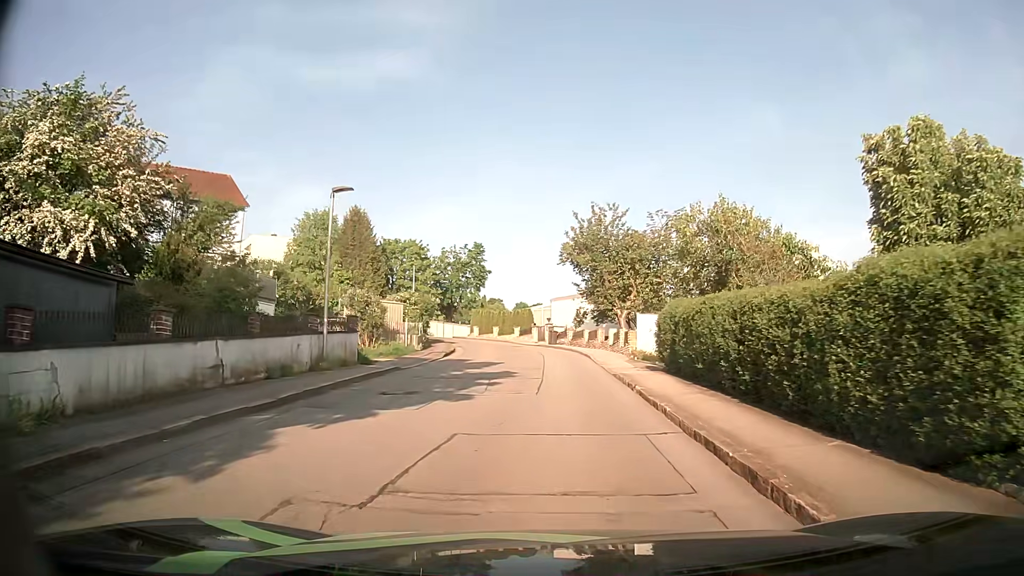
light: Day
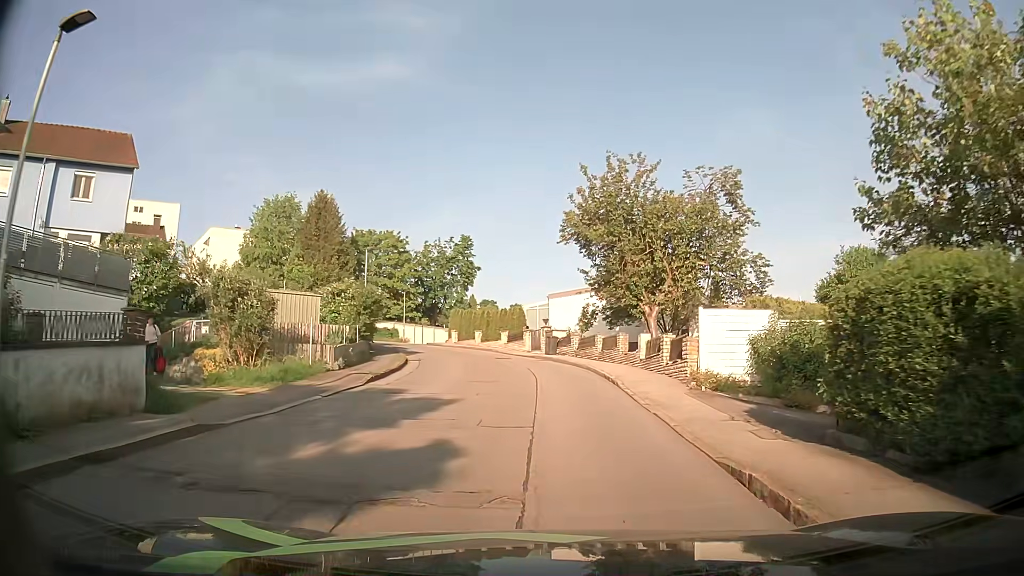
(+0.2, +11.9) m; +2°
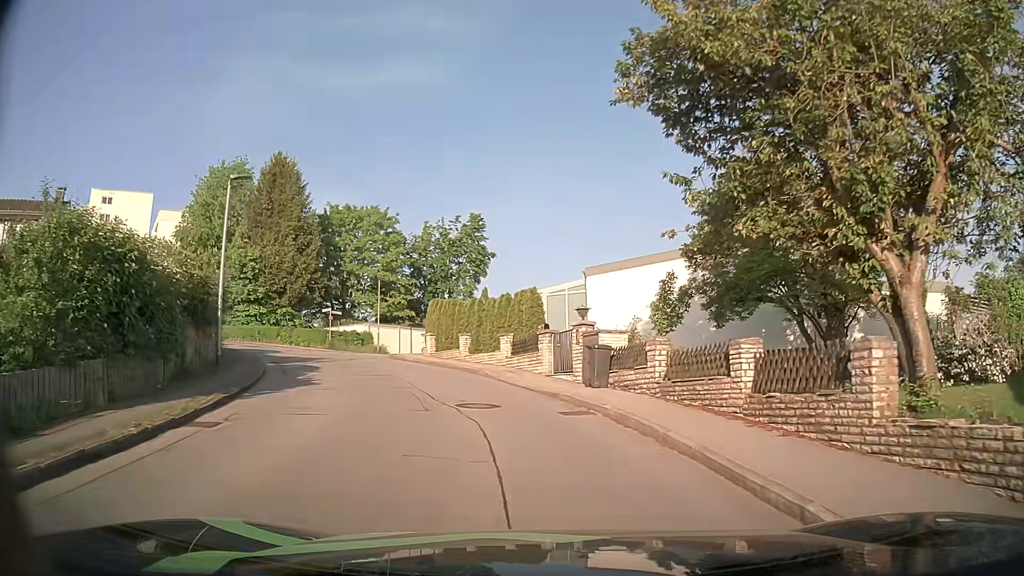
(-0.3, +18.3) m; -3°
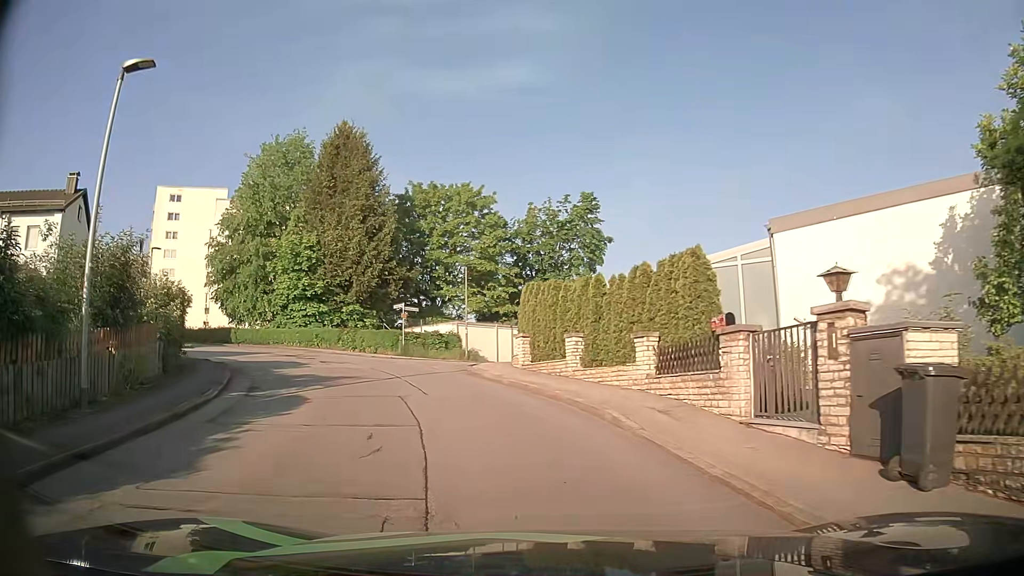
(-0.7, +9.7) m; -10°
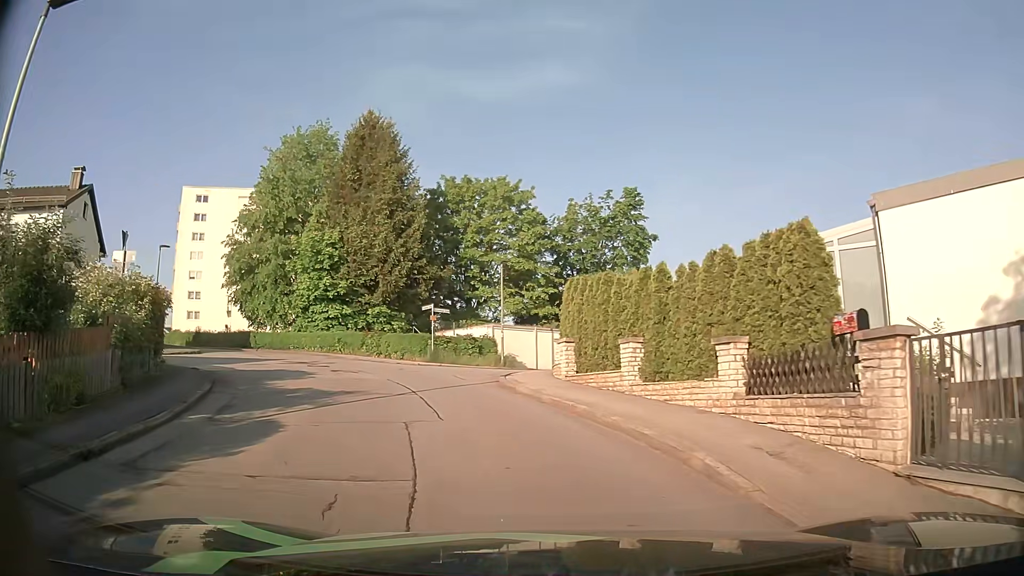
(-0.1, +3.0) m; -3°
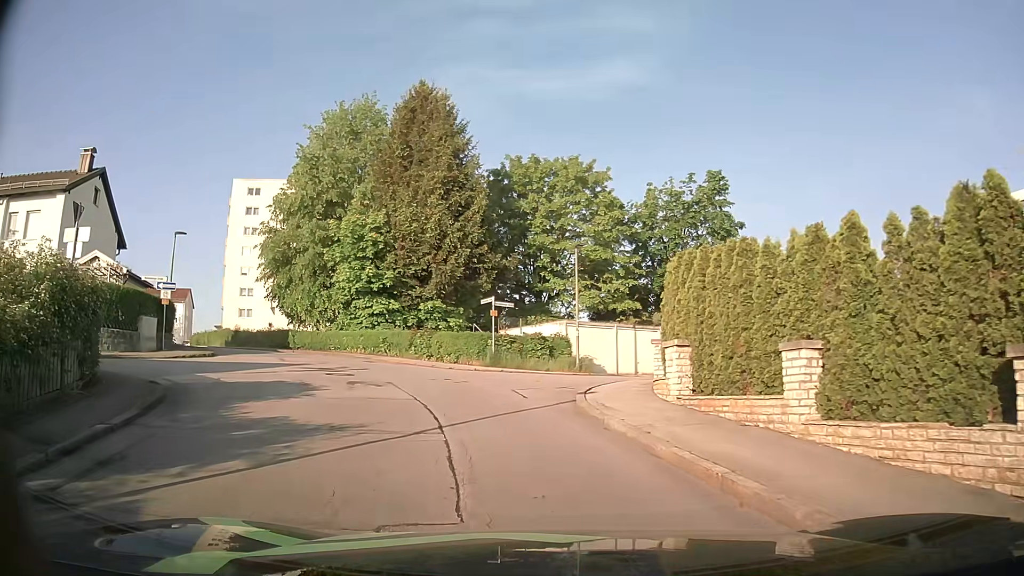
(-0.3, +5.1) m; -7°
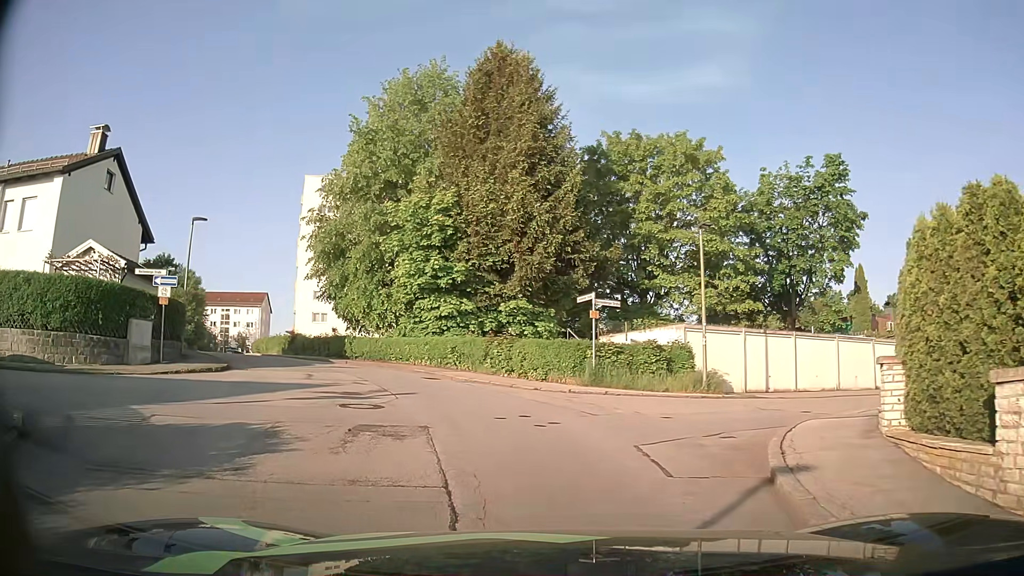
(-0.4, +6.1) m; -7°
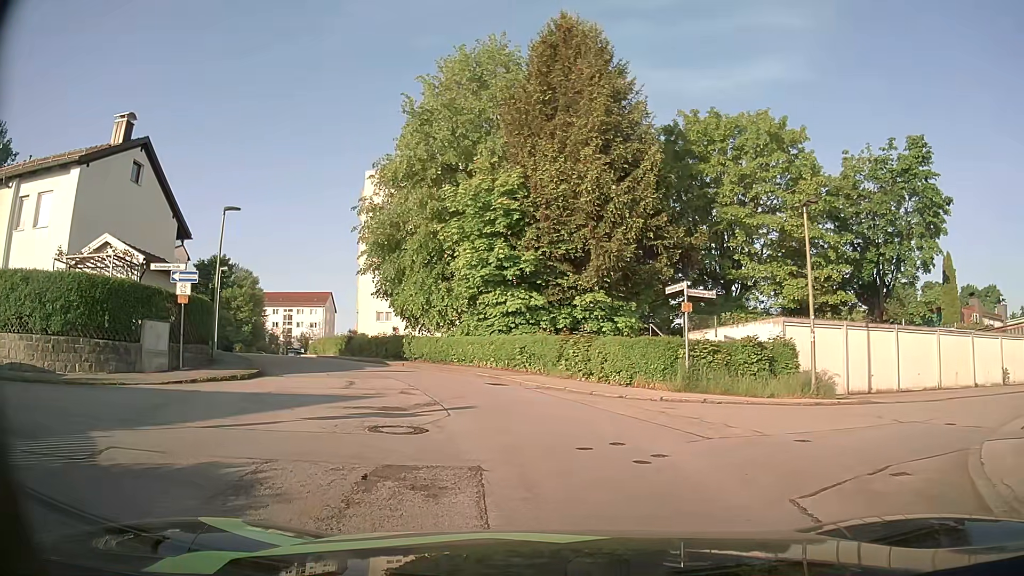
(-0.2, +2.8) m; -7°
